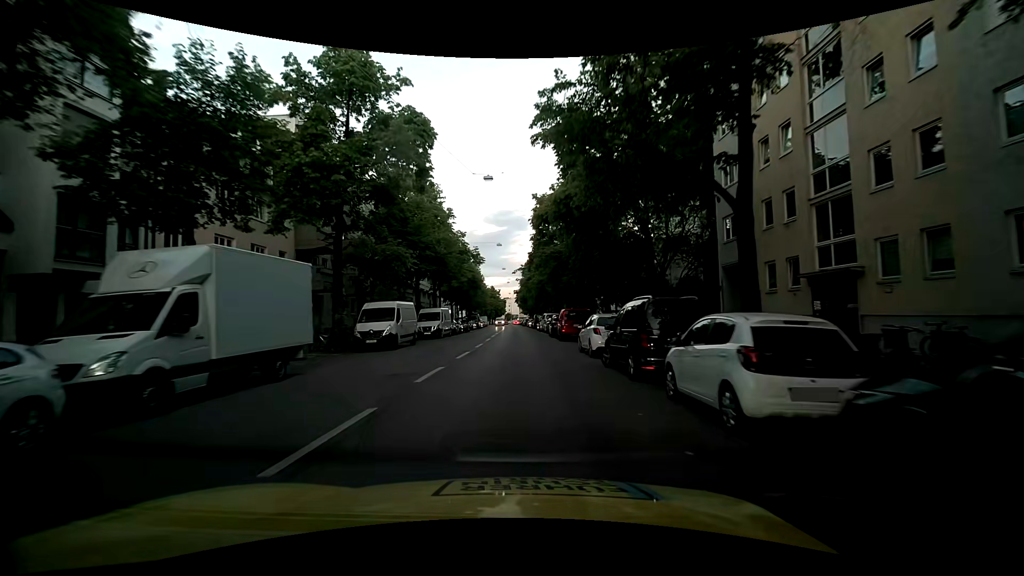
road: secondary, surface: asphalt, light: Day
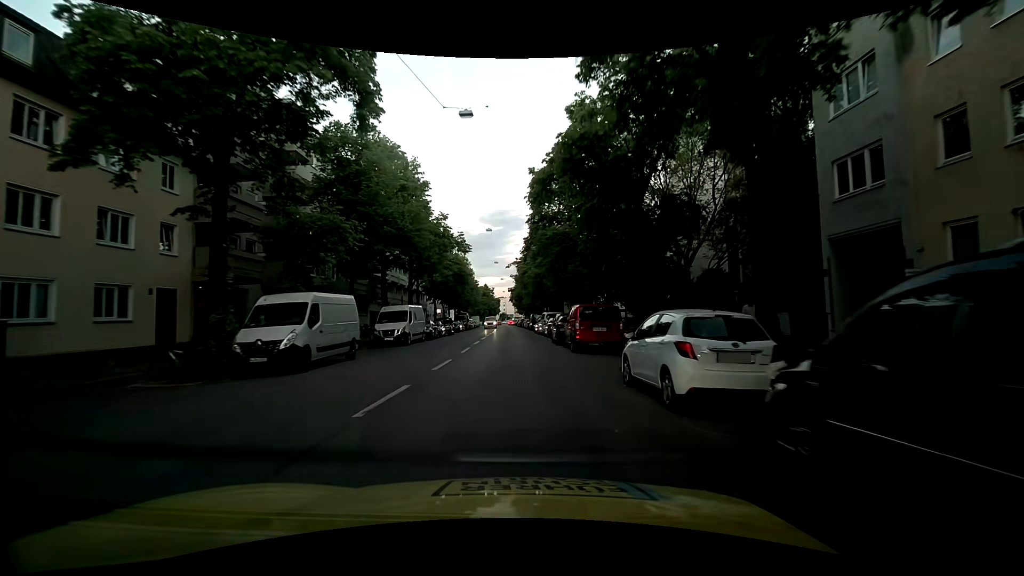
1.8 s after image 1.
(-0.1, +9.6) m; 0°
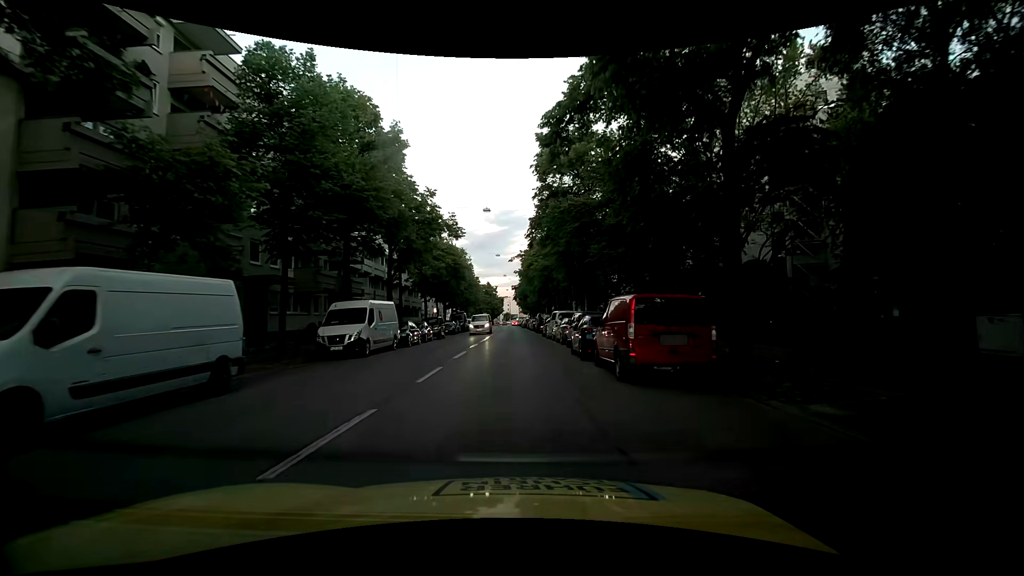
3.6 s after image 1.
(0.0, +8.6) m; 0°
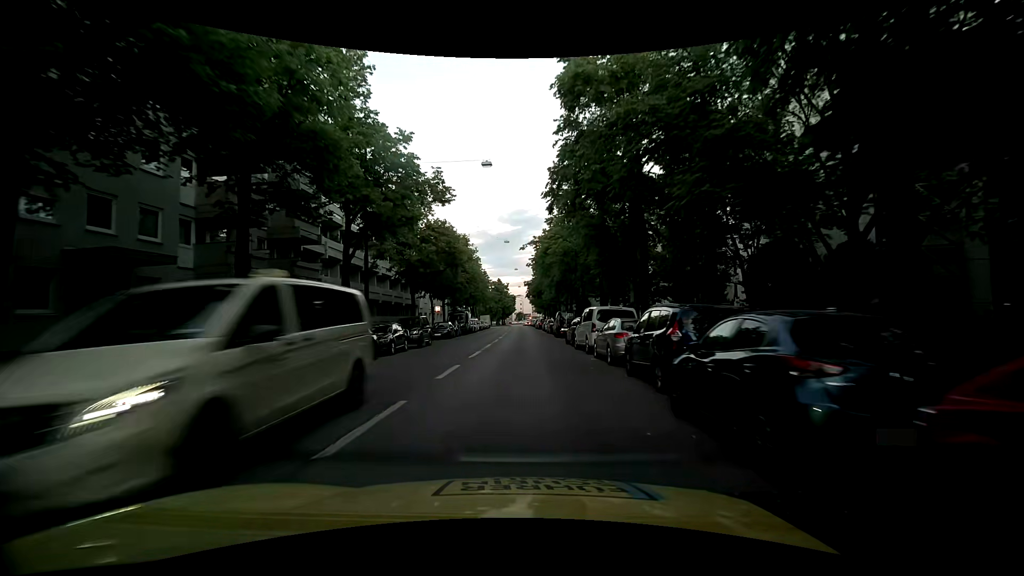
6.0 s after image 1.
(-0.2, +11.7) m; -1°
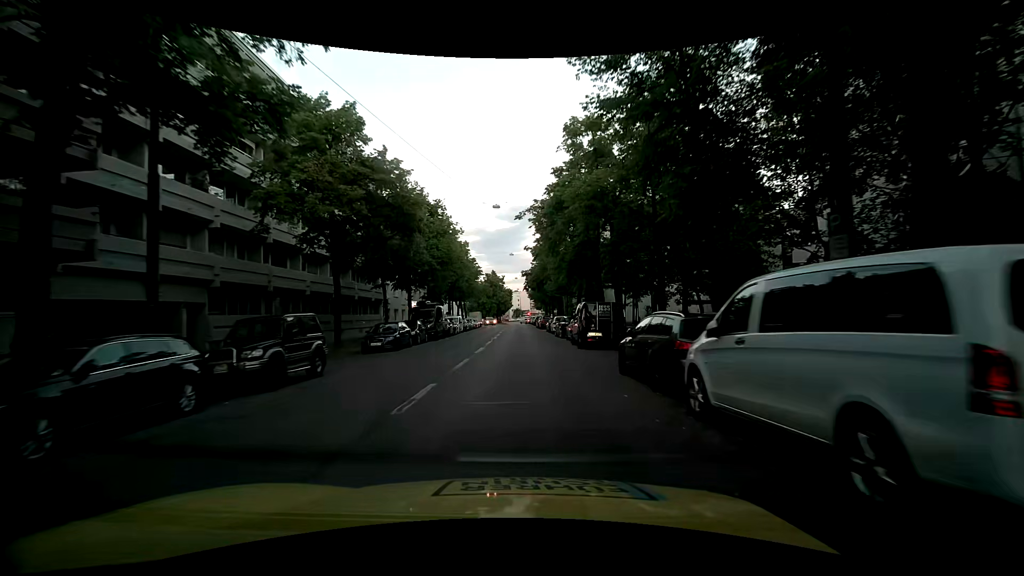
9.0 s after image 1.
(-0.3, +16.2) m; 0°
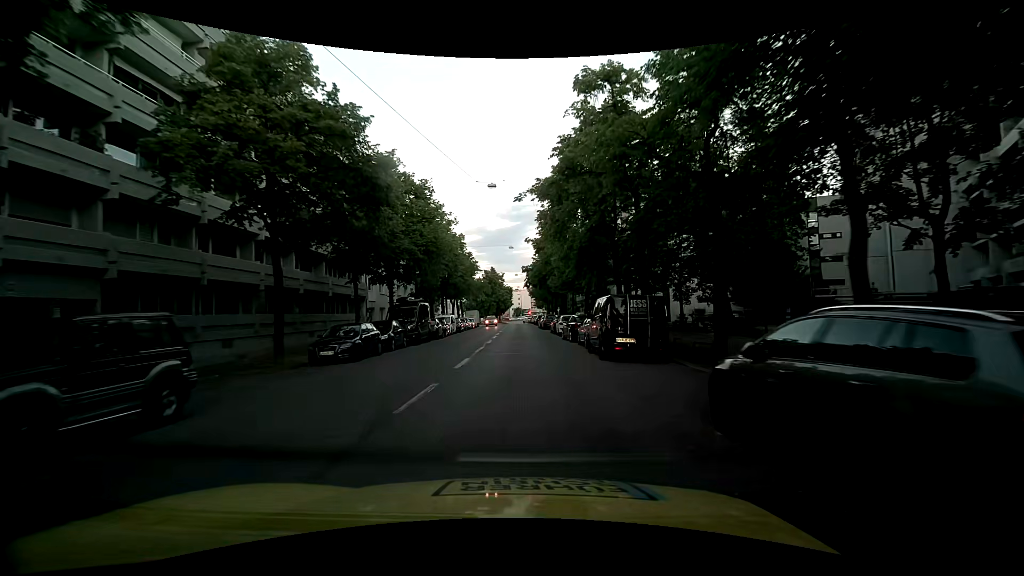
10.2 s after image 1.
(0.0, +5.9) m; +1°
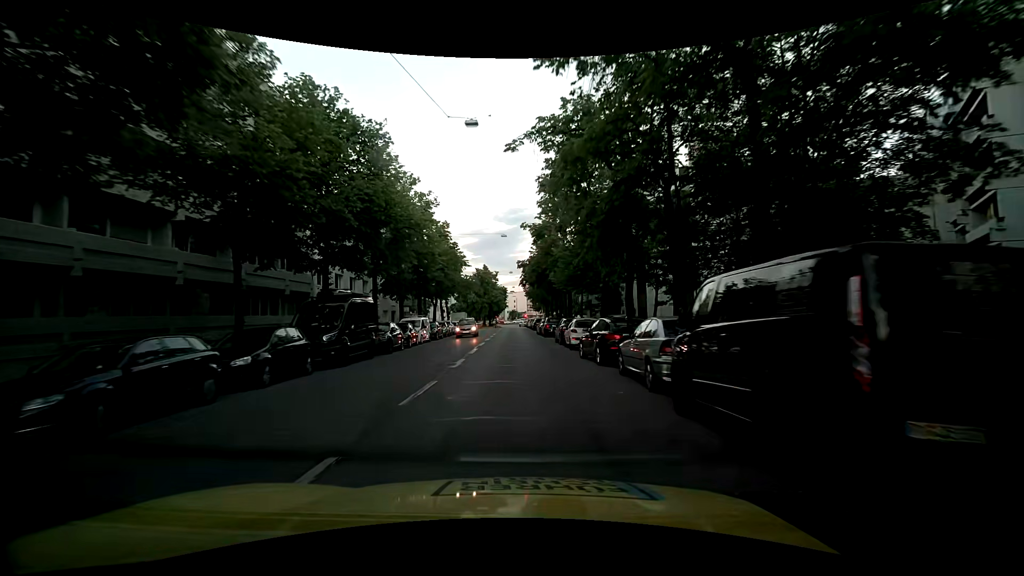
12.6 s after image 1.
(-0.2, +11.1) m; 0°
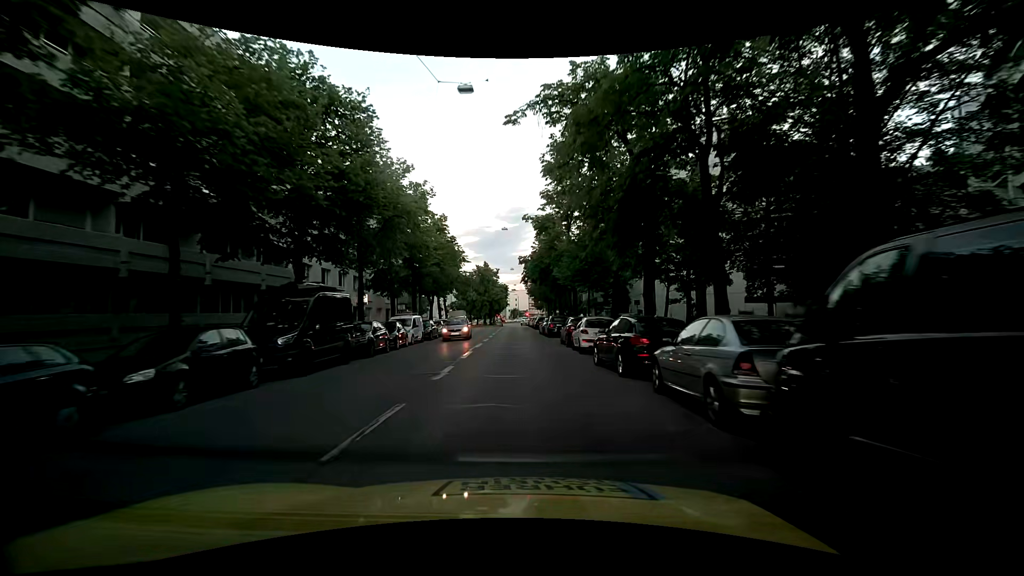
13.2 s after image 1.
(-0.1, +3.2) m; -2°
(0, +10) (0, +20) (0, +30) (0, +40) (+1, +50) (+1, +60) (+1, +70) (+1, +80) (+1, +90) (+2, +100) m
